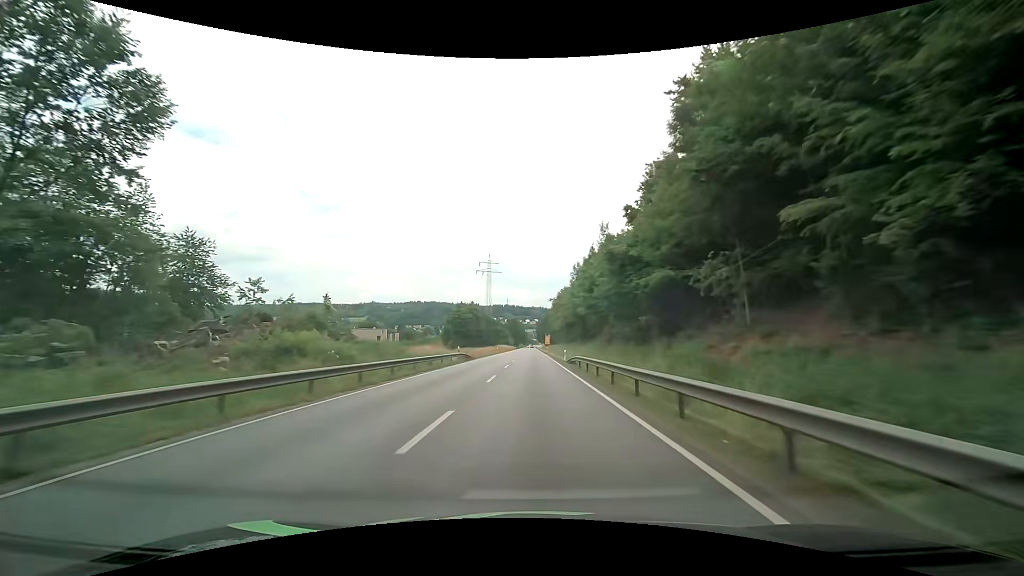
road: primary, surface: asphalt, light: Day
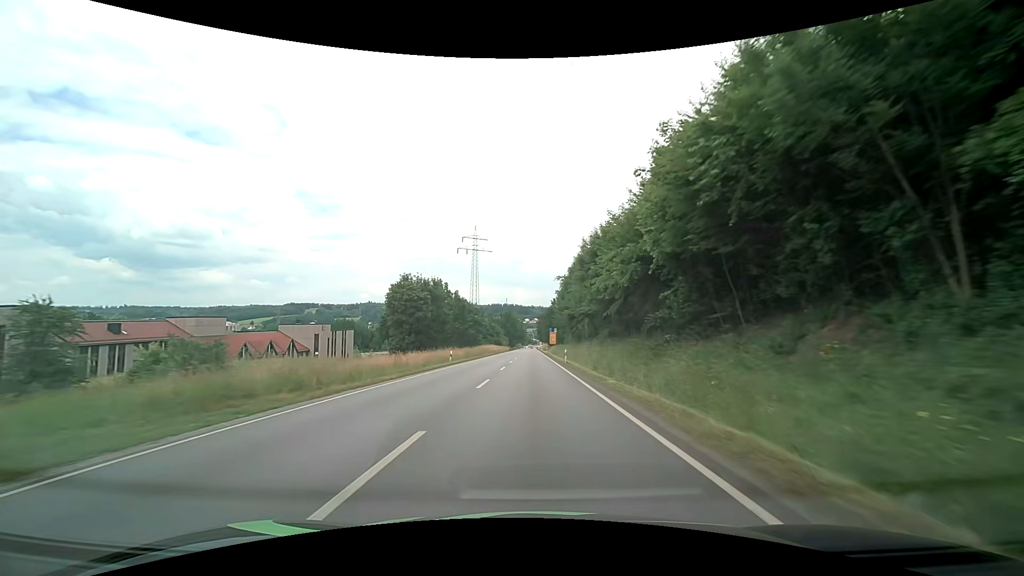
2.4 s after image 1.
(+0.3, +50.6) m; 0°
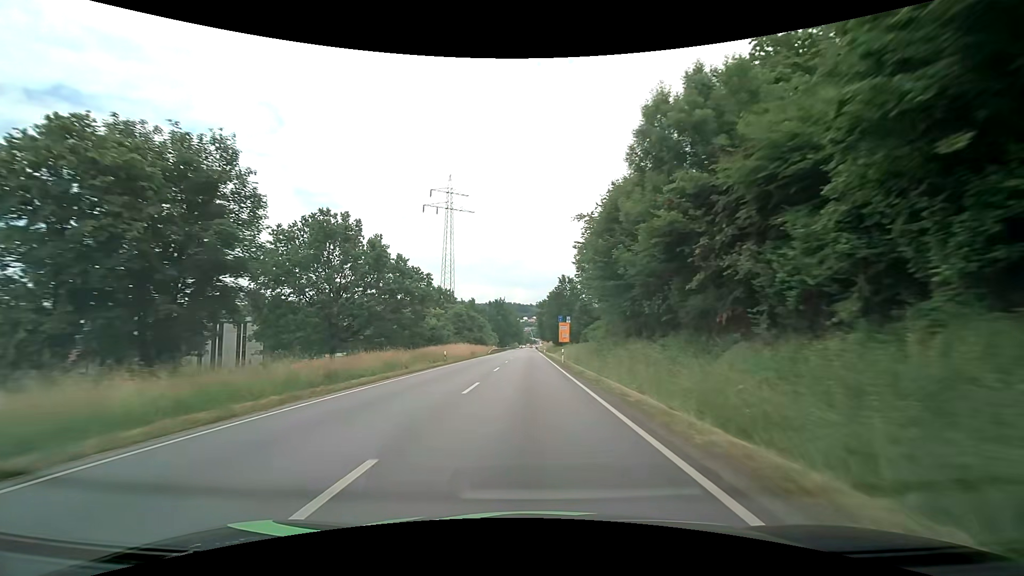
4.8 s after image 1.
(+0.2, +50.0) m; 0°
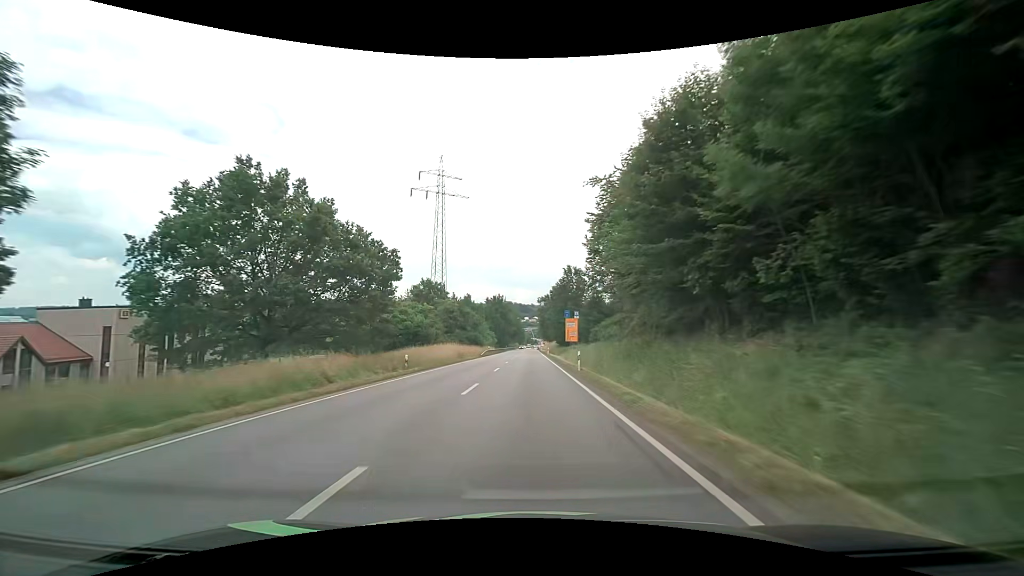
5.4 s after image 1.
(0.0, +12.4) m; 0°
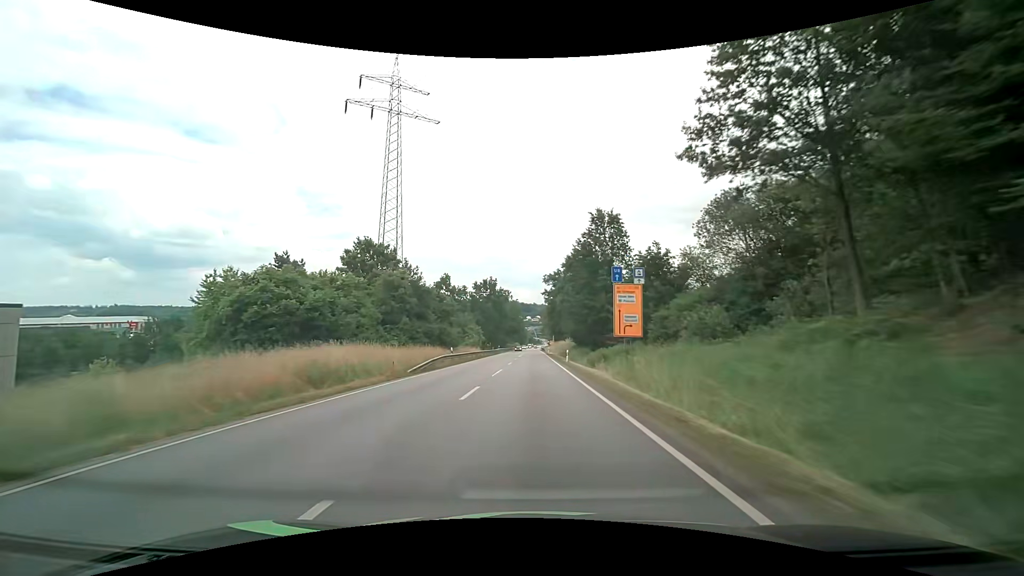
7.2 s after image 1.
(-0.2, +37.1) m; 0°
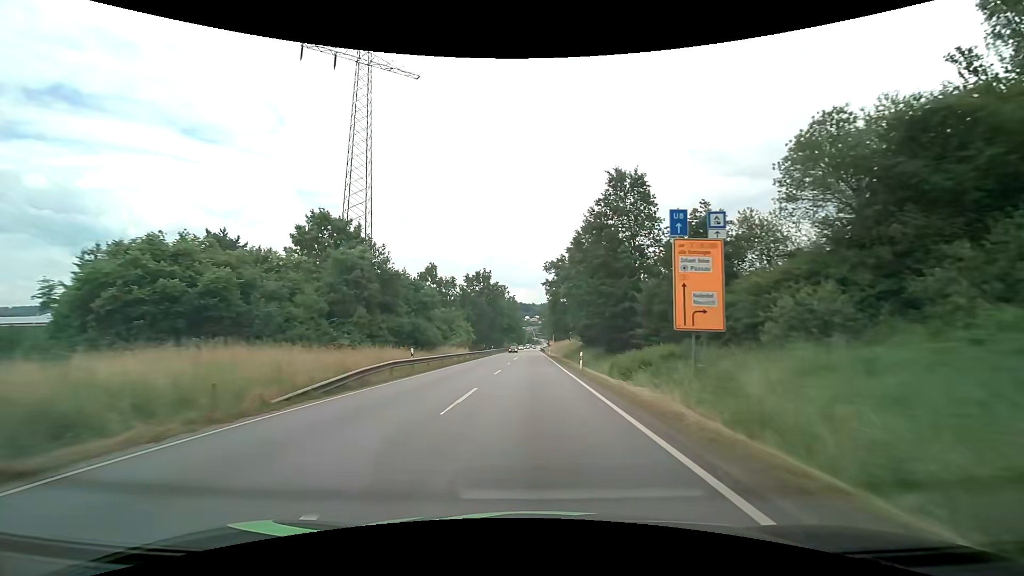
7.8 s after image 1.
(0.0, +12.4) m; 0°
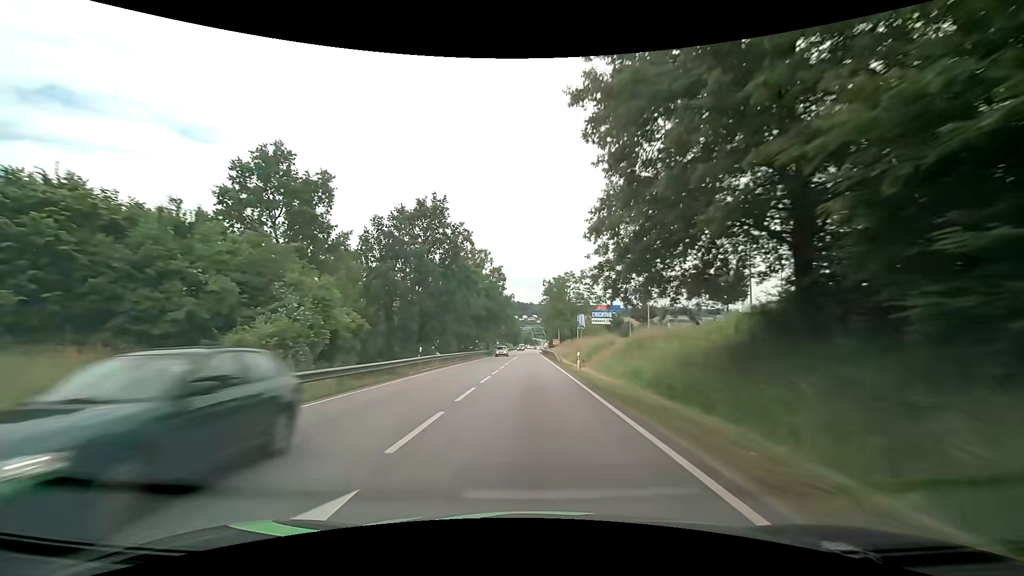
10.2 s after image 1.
(+0.1, +49.6) m; 0°
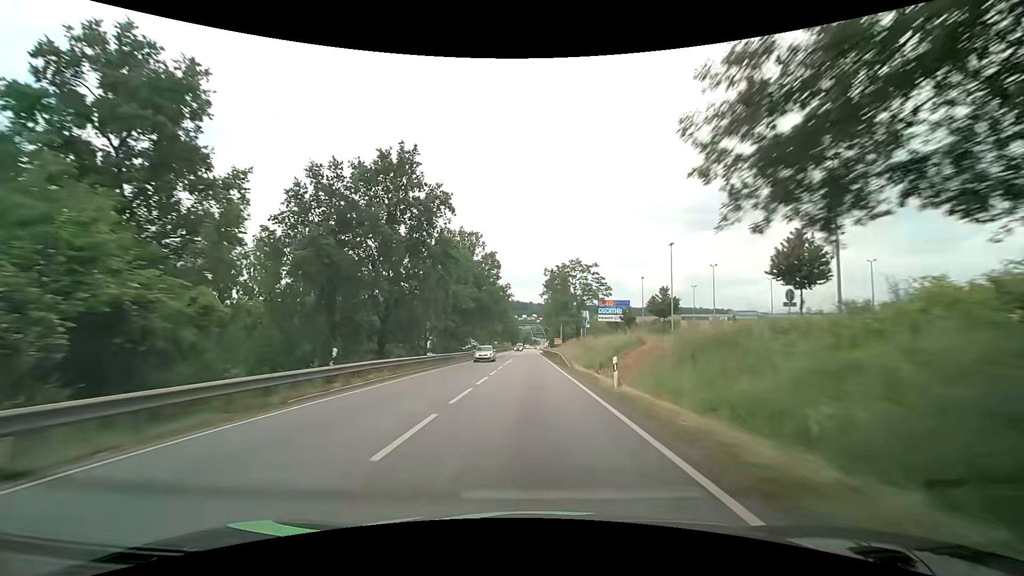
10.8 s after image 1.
(0.0, +12.5) m; 0°
(0, +10) (0, +20) (0, +30) (0, +40) (0, +50) (0, +60) (0, +70) (0, +80) (0, +90) (0, +100) m
